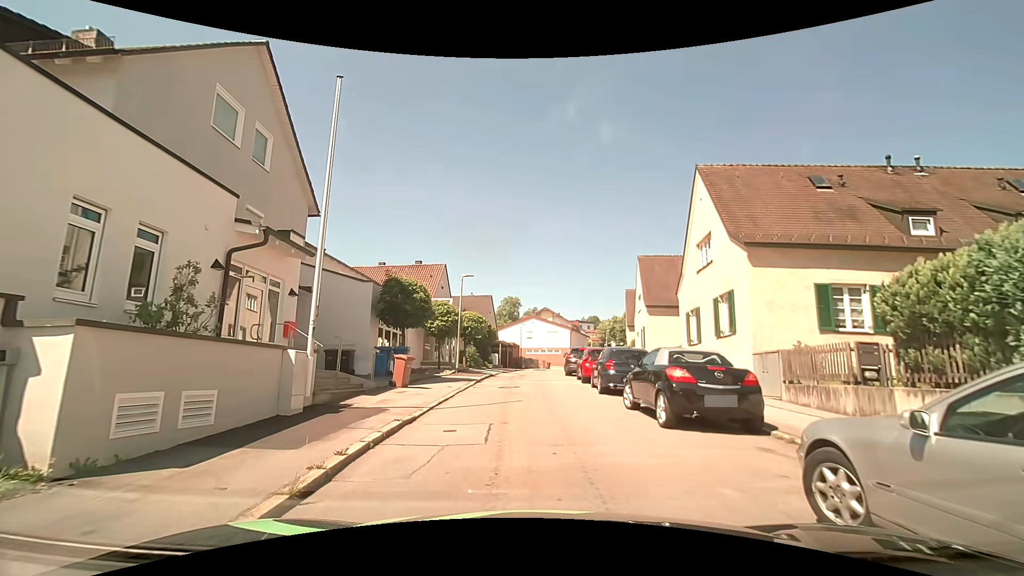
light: Day
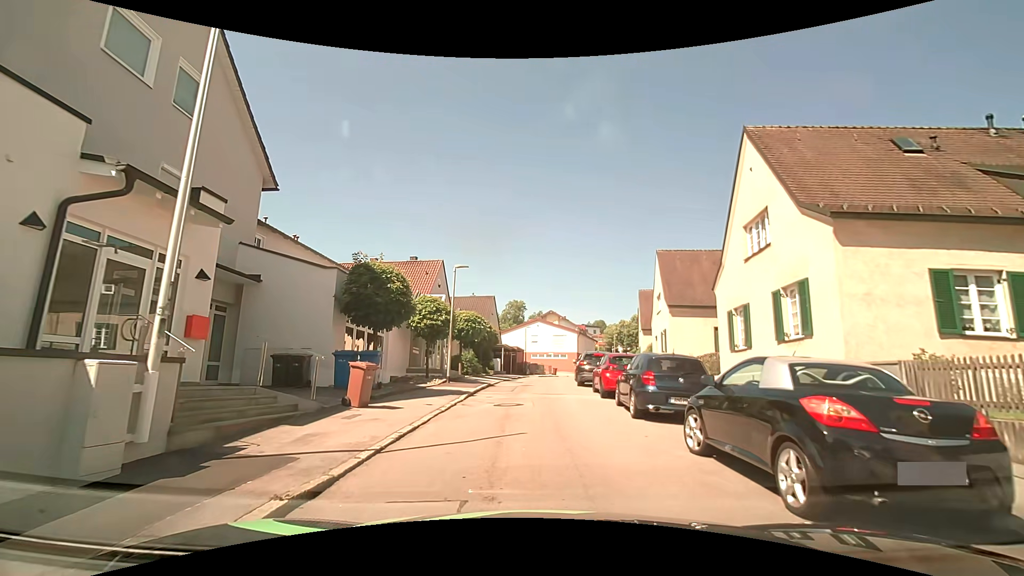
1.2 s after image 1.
(0.0, +4.2) m; -2°
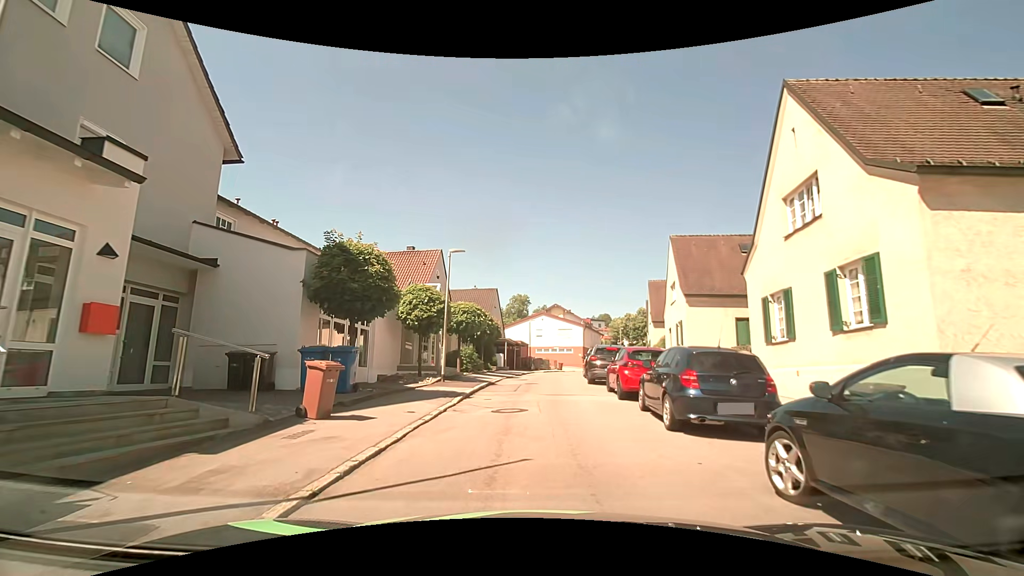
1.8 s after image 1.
(+0.1, +2.4) m; +1°
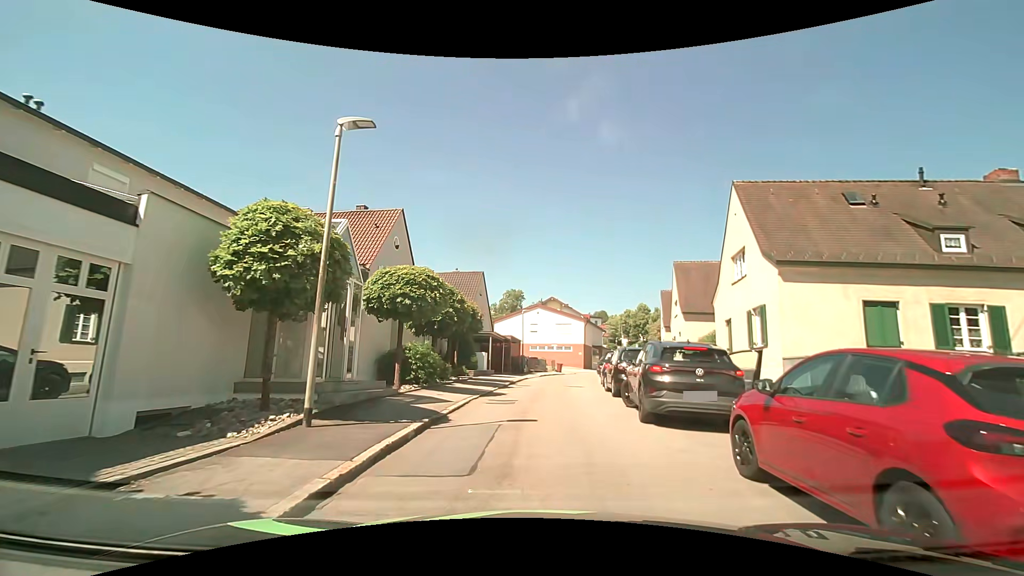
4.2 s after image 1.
(0.0, +10.7) m; +2°
(0, +10) (0, +20) (+1, +30) (+2, +40) (+4, +50) (+7, +59) (+11, +68) (+14, +78) (+16, +88) (+21, +96) m
